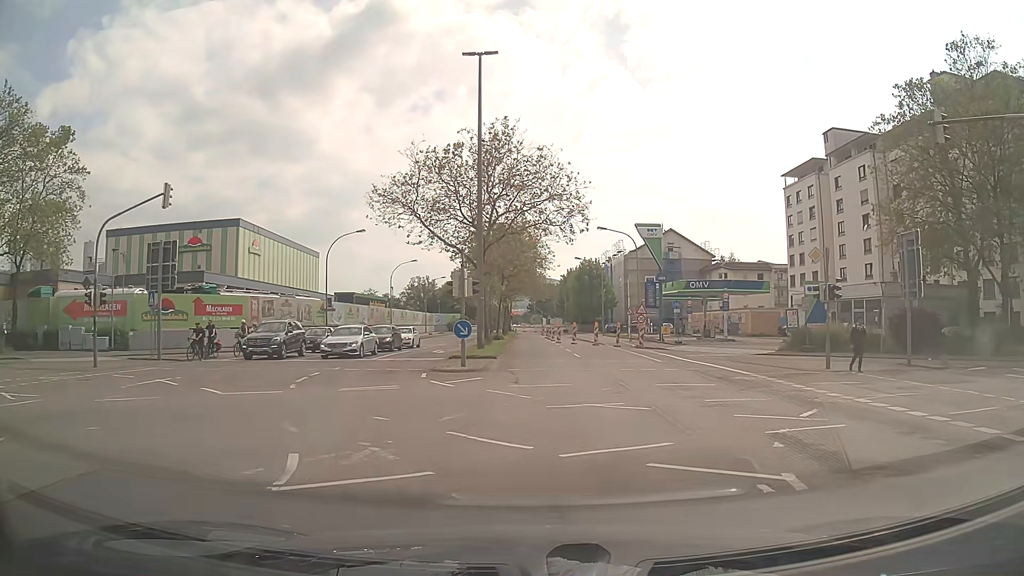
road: secondary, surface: asphalt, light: Day
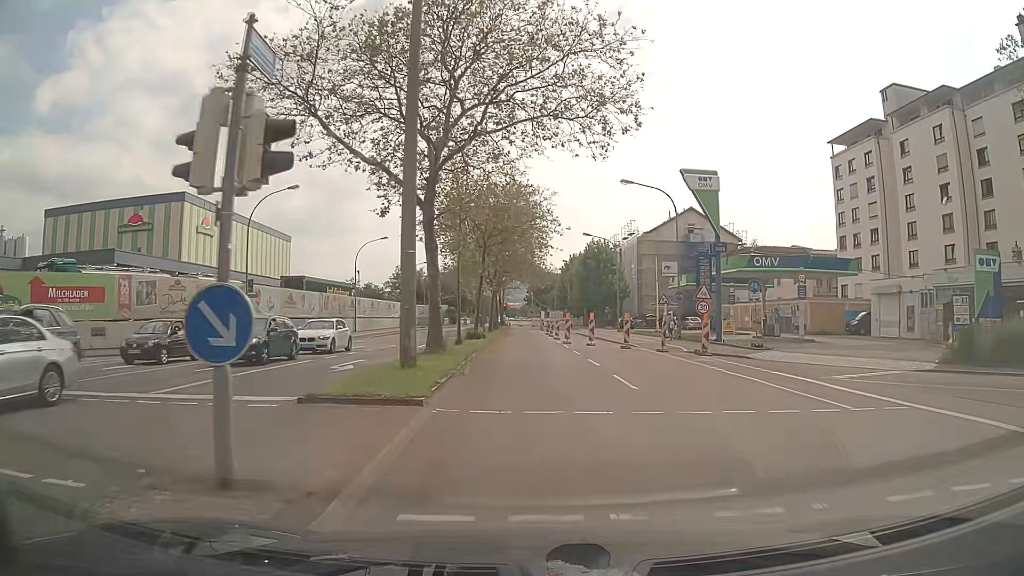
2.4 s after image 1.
(+0.4, +17.5) m; +1°
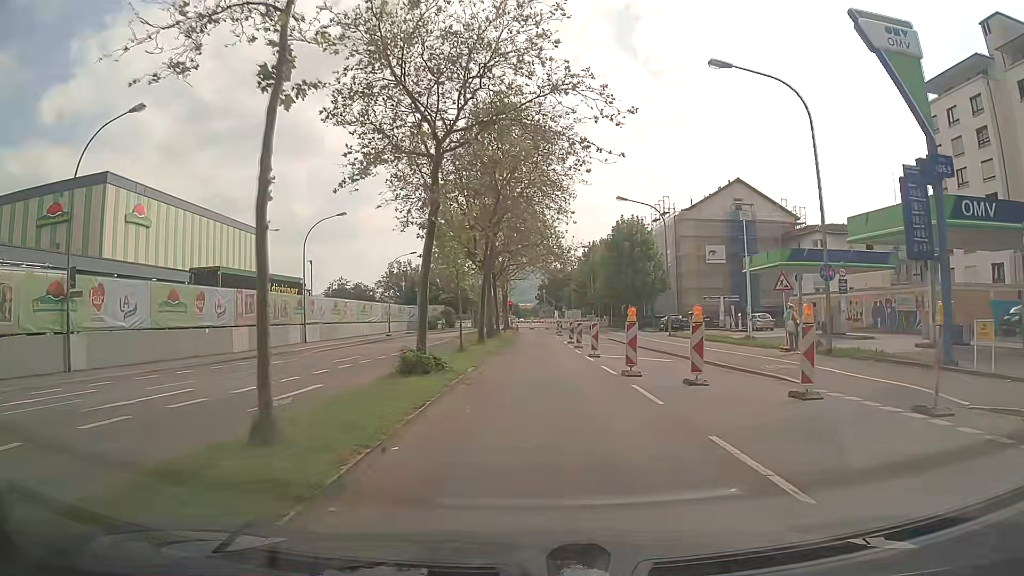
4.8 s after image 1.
(0.0, +20.1) m; 0°
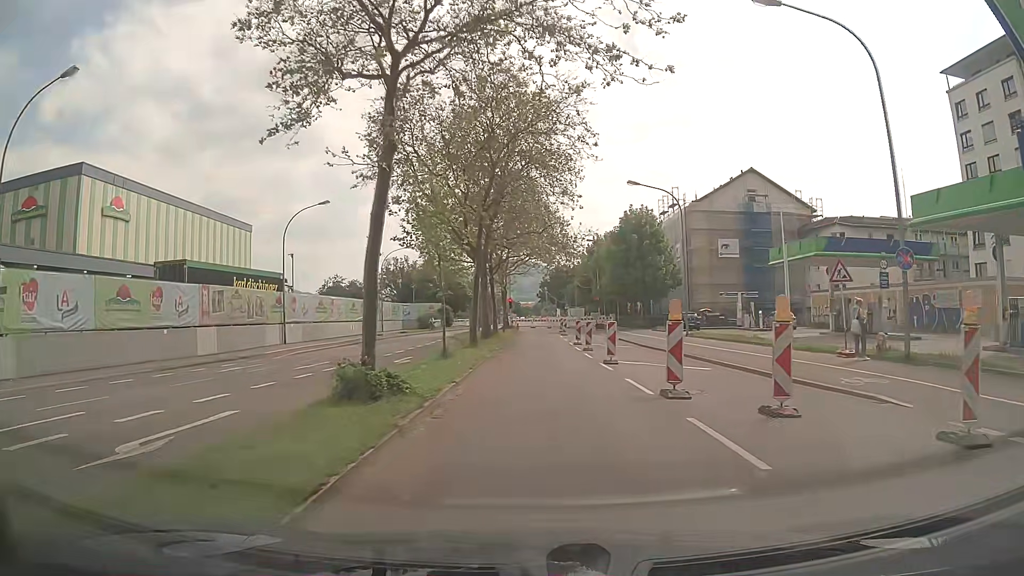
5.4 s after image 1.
(0.0, +4.9) m; 0°
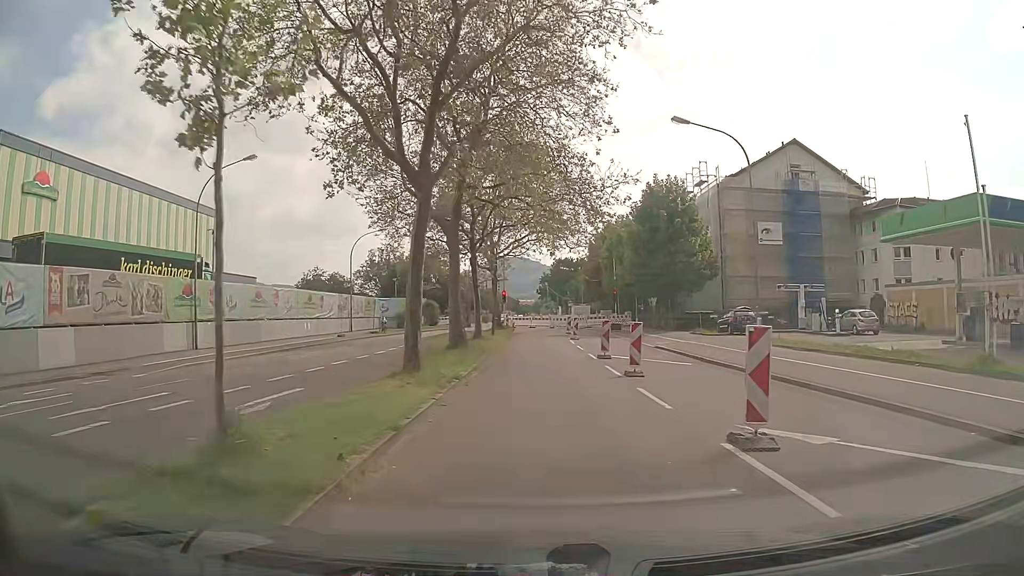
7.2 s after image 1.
(-0.1, +13.6) m; 0°
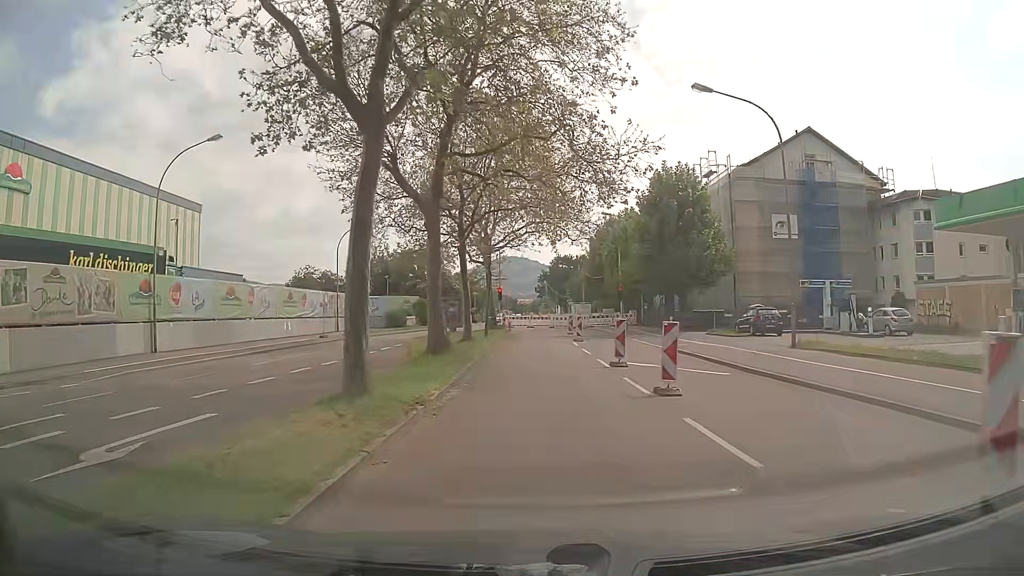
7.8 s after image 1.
(0.0, +4.2) m; +1°
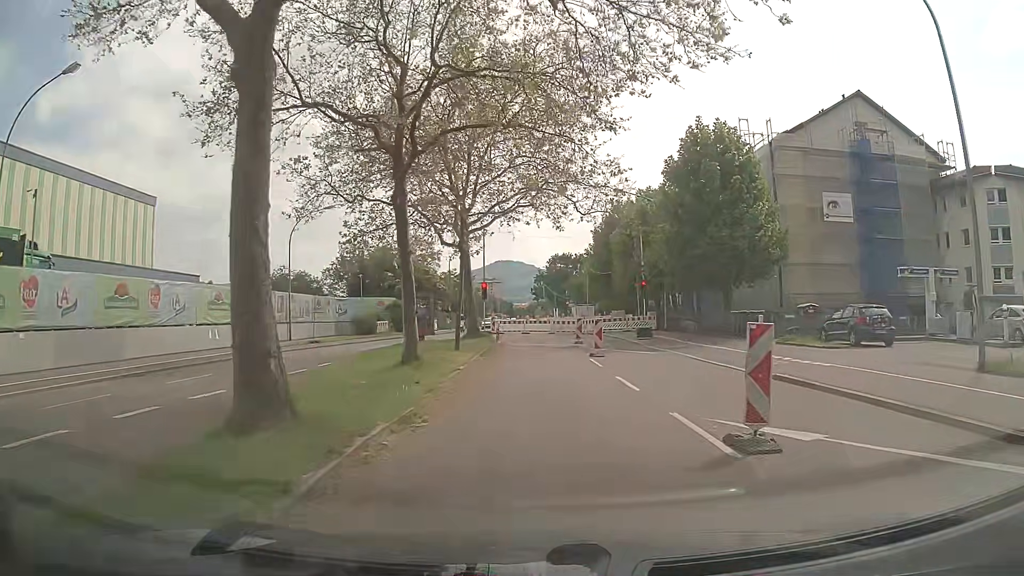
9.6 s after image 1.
(-0.1, +11.7) m; -1°
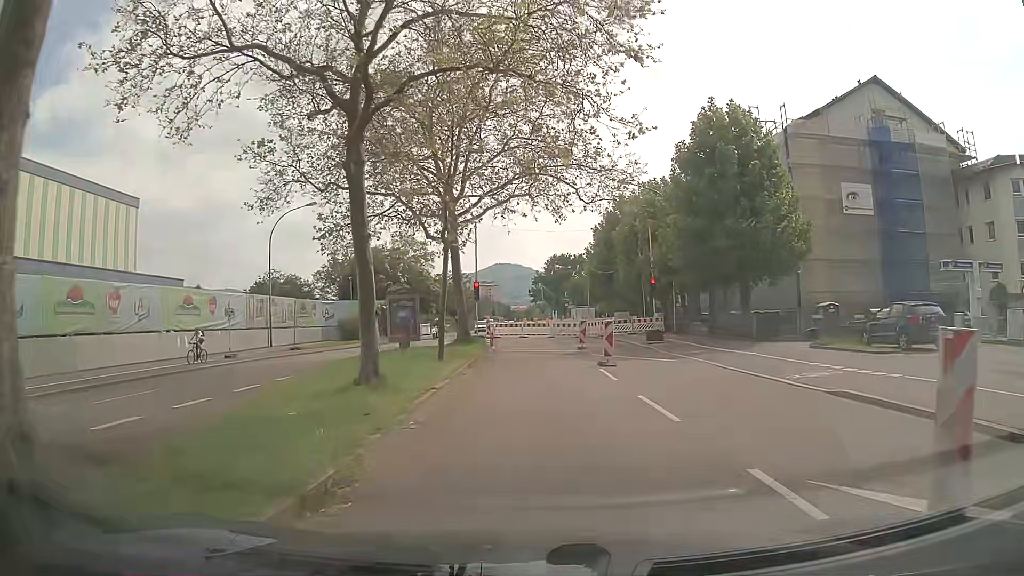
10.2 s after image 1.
(0.0, +3.6) m; 0°
